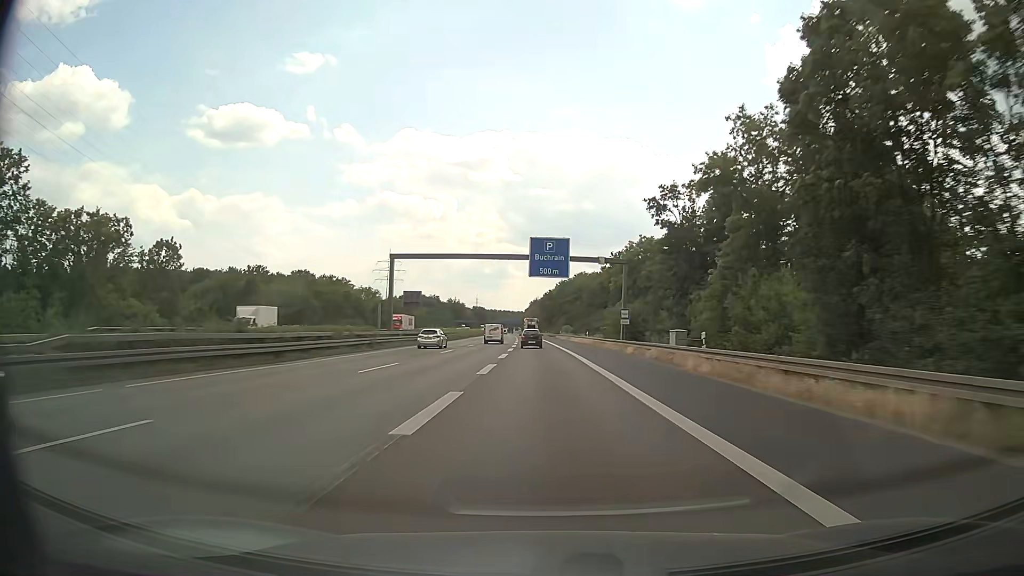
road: motorway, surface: asphalt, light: Day
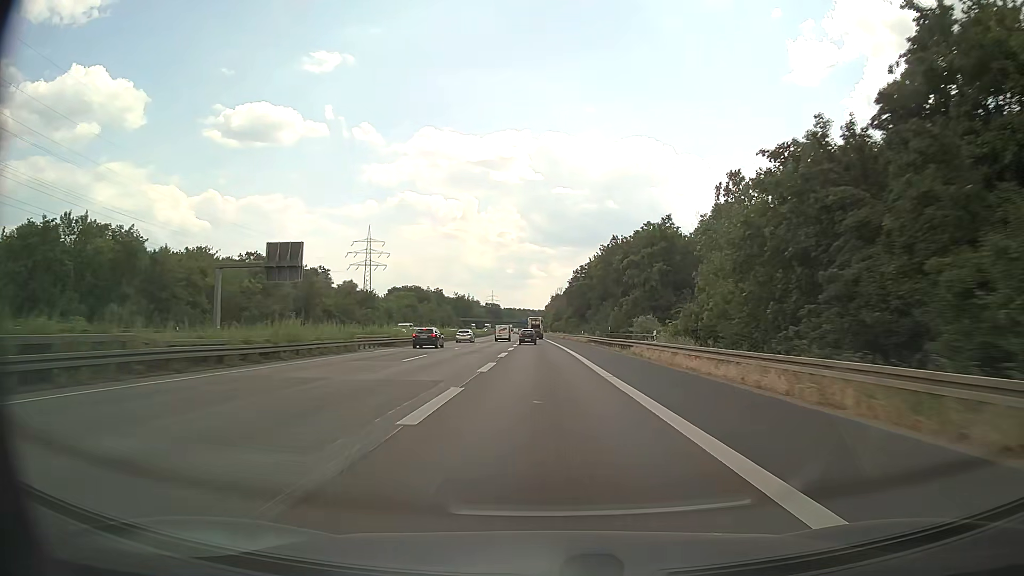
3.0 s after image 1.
(-1.4, +83.3) m; -2°
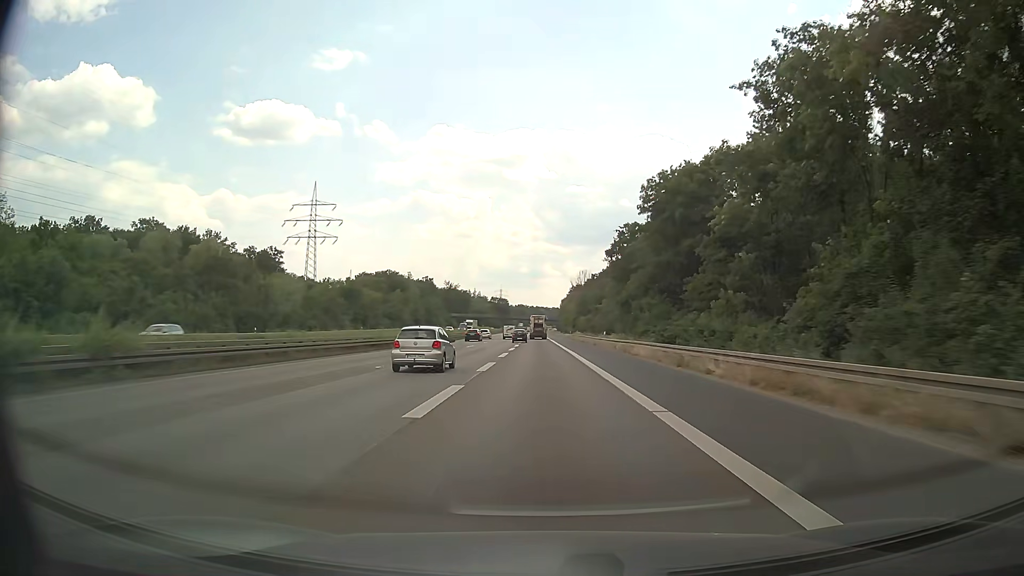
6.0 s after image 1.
(-1.2, +83.2) m; -1°
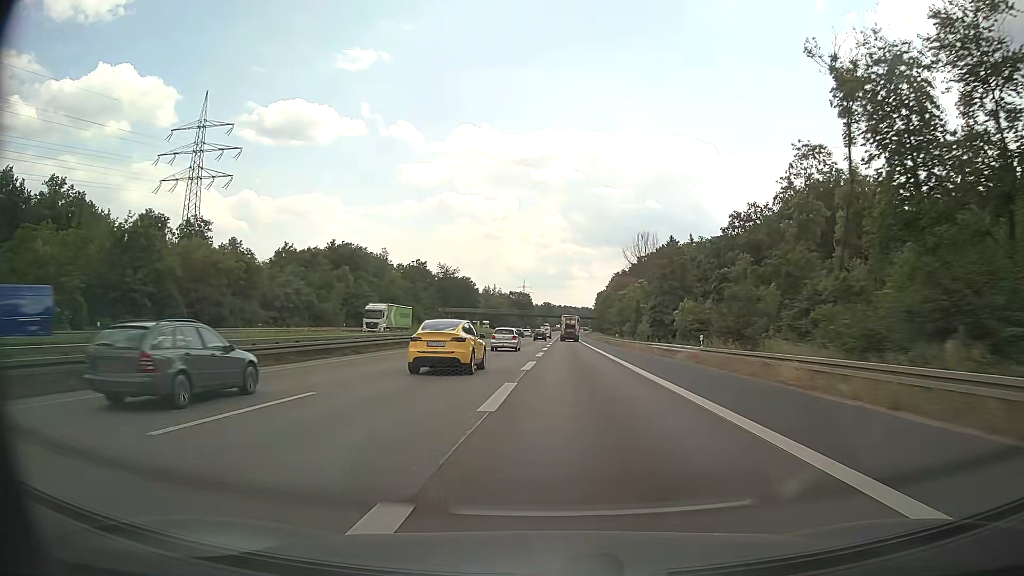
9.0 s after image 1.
(-1.6, +83.1) m; -2°
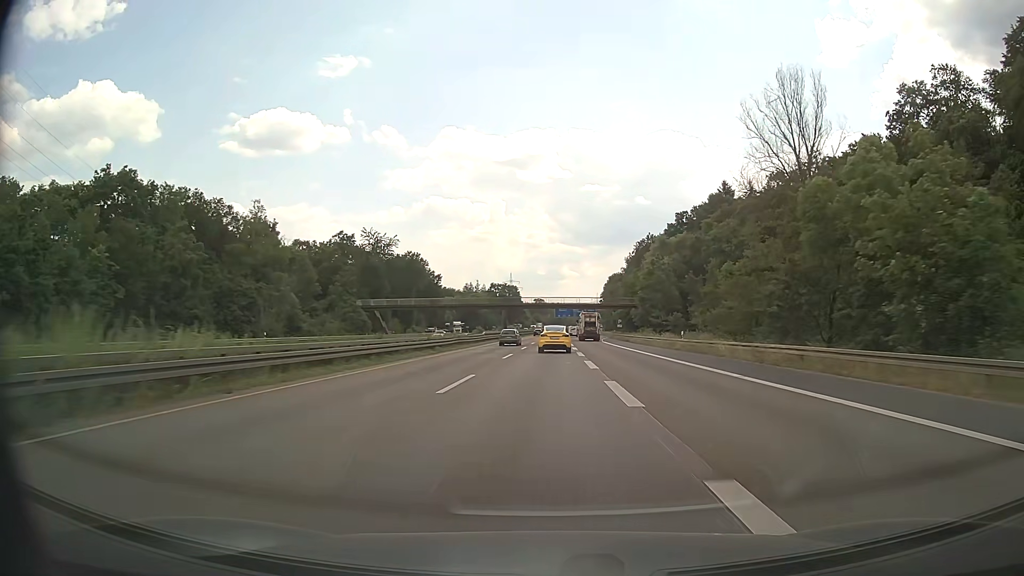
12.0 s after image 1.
(-0.4, +83.1) m; +1°
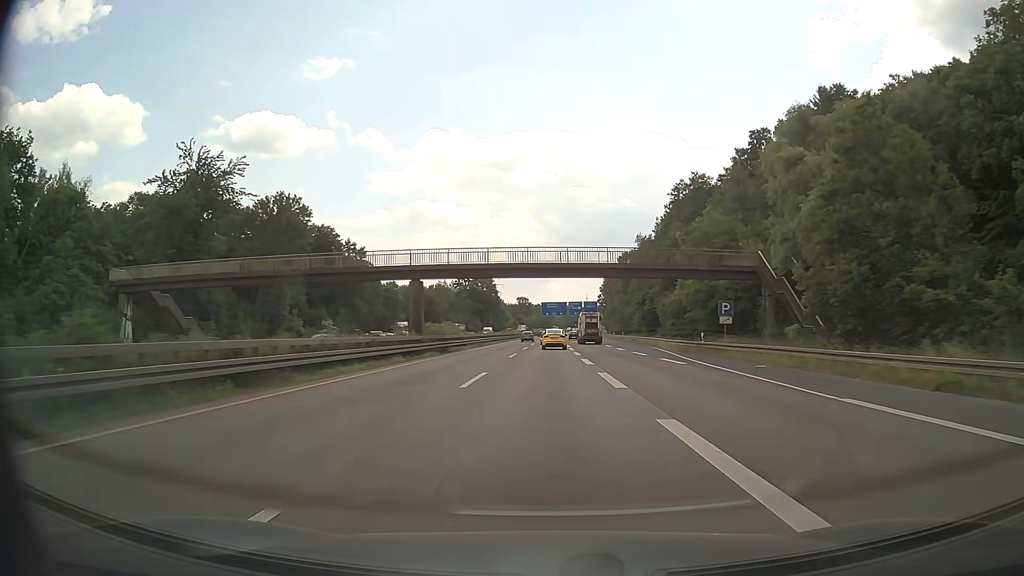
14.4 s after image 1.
(+0.9, +67.8) m; +1°
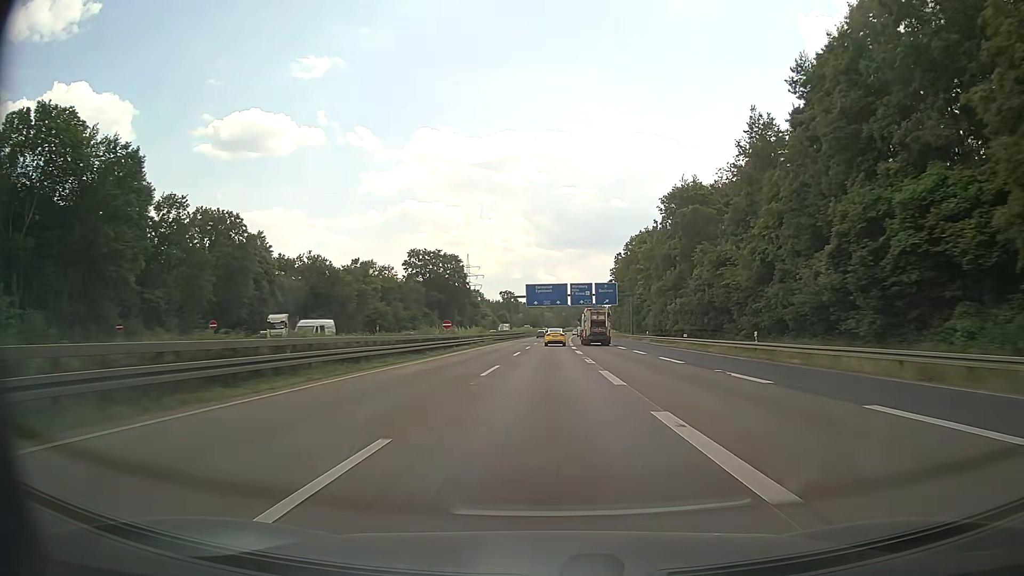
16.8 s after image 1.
(+0.6, +71.4) m; +1°
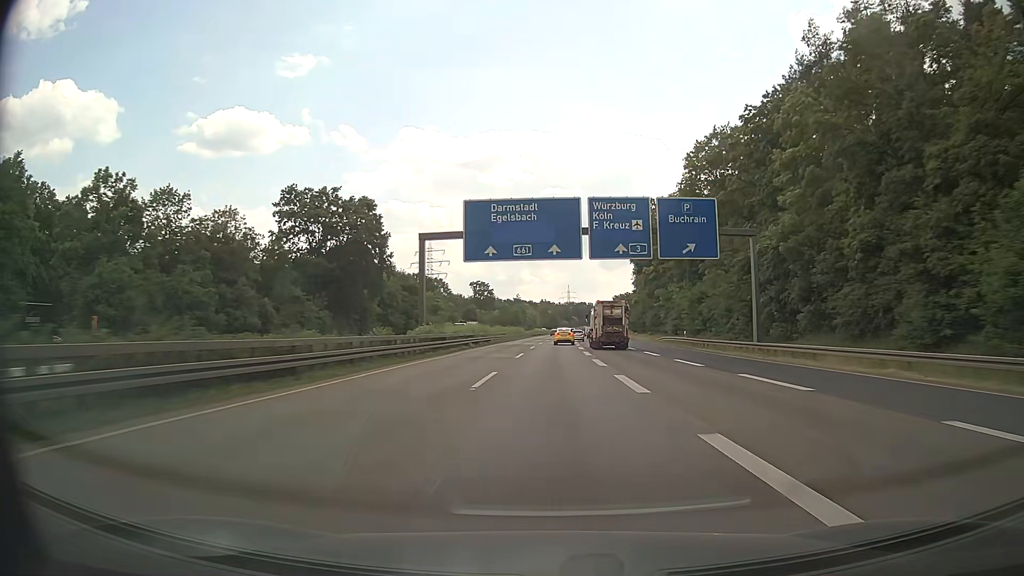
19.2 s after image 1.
(+0.7, +74.5) m; +1°
(0, +10) (0, +20) (0, +30) (0, +40) (+1, +50) (+1, +60) (+1, +70) (+2, +80) (+2, +90) (+3, +100) m
